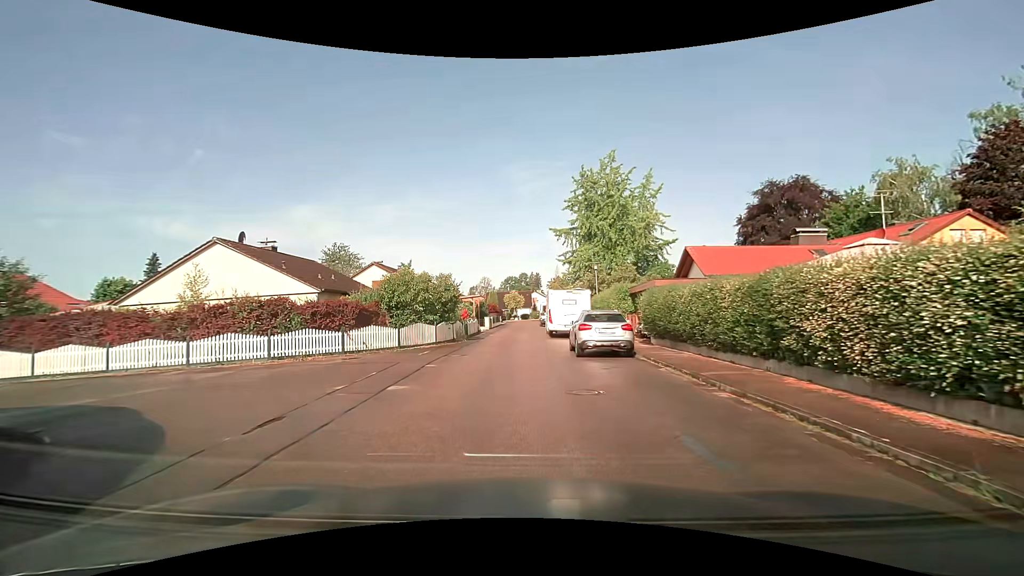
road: residential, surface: asphalt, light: Day
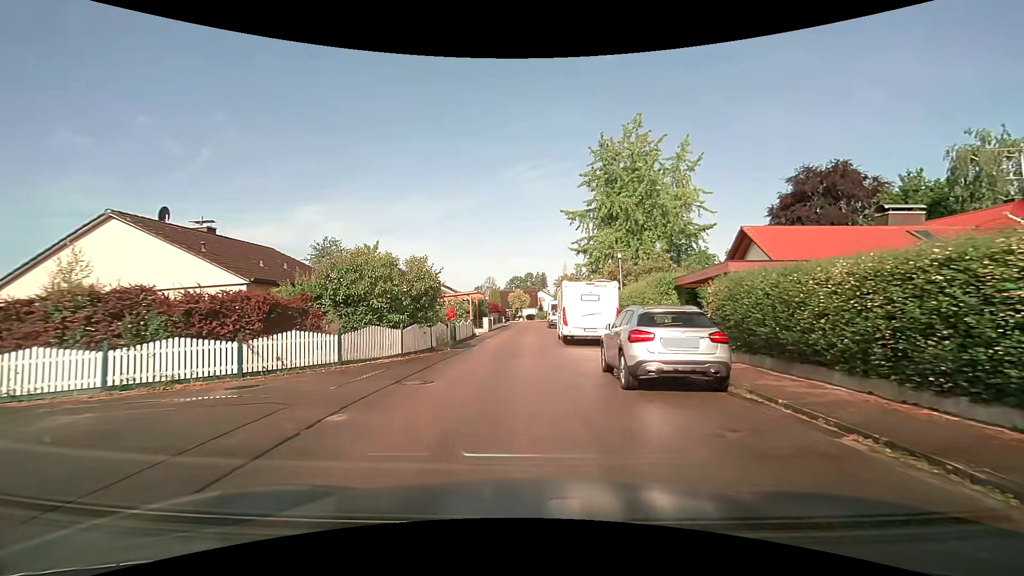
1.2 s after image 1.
(0.0, +7.0) m; 0°
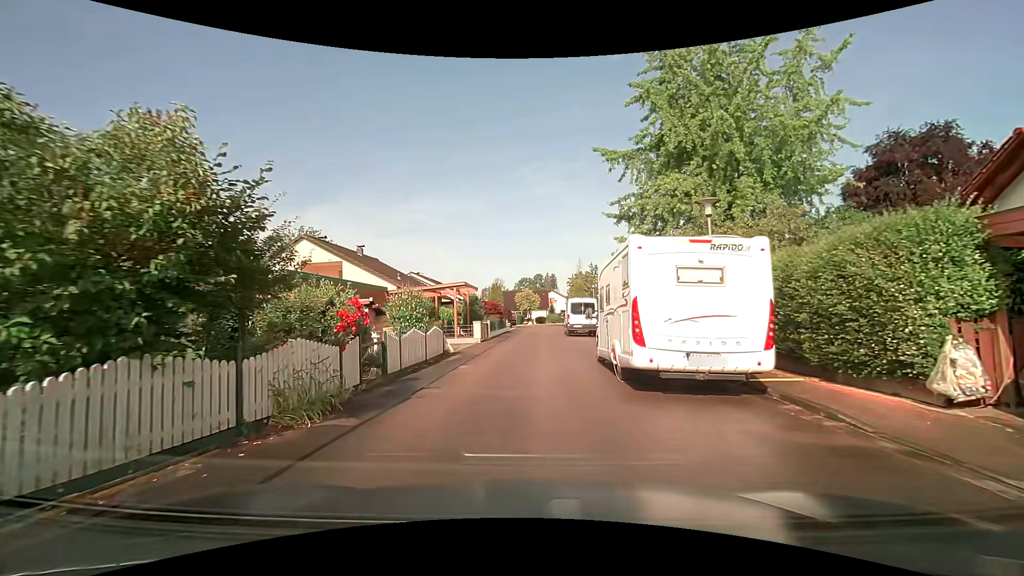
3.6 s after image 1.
(-0.1, +12.3) m; -2°
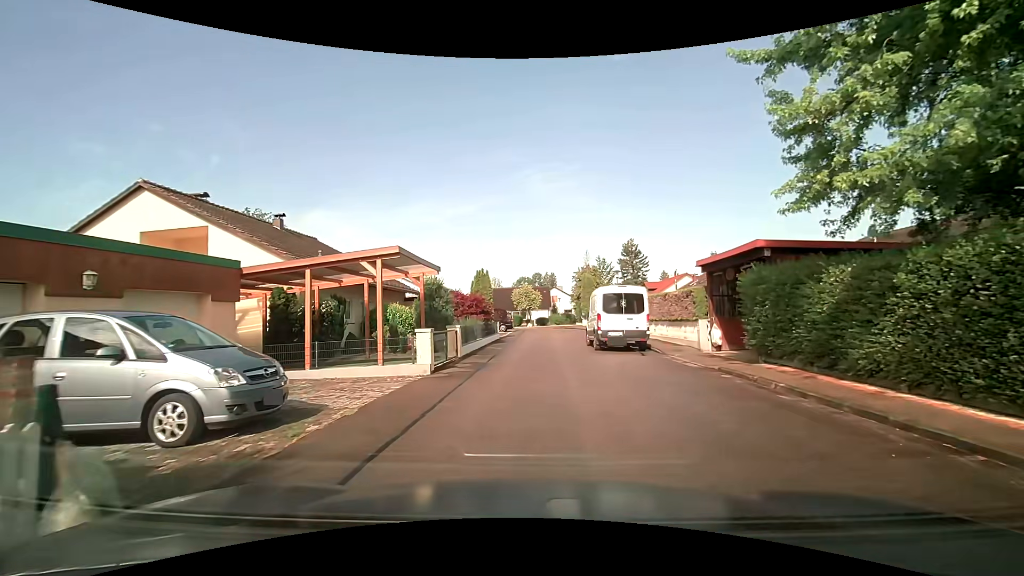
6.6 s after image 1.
(-0.1, +13.8) m; -1°
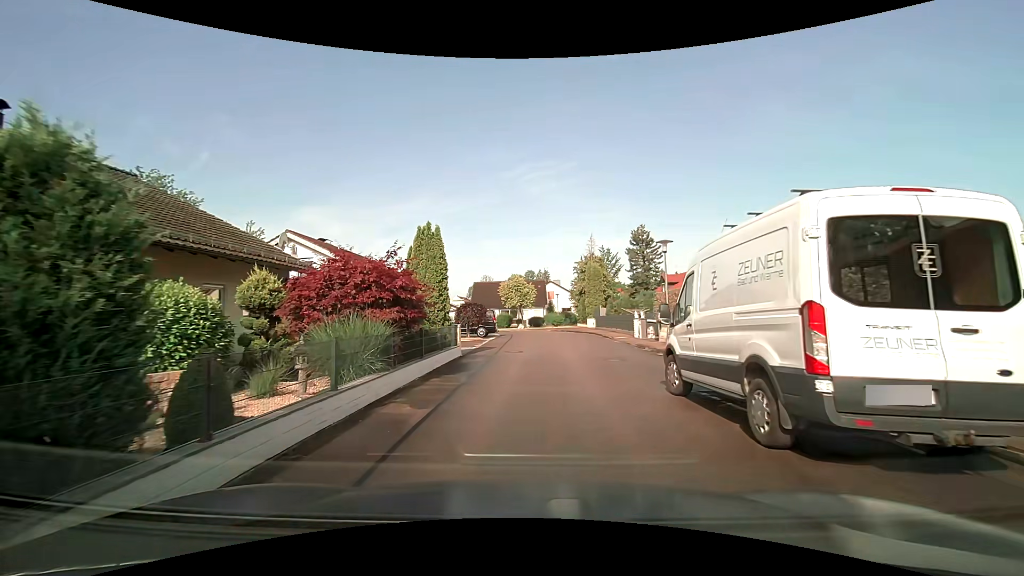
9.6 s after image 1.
(+0.3, +14.9) m; +2°
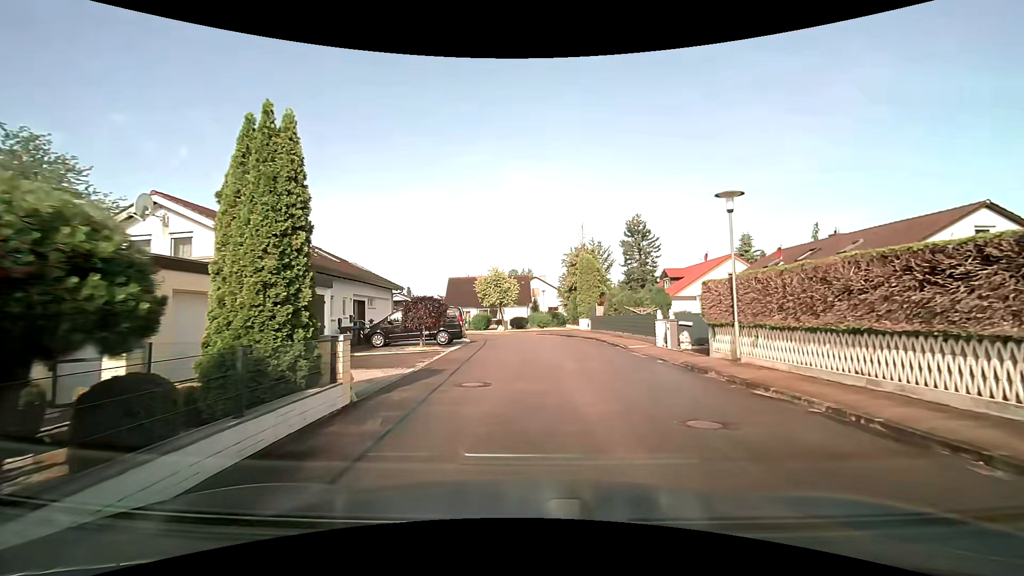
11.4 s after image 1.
(+0.1, +9.2) m; +1°
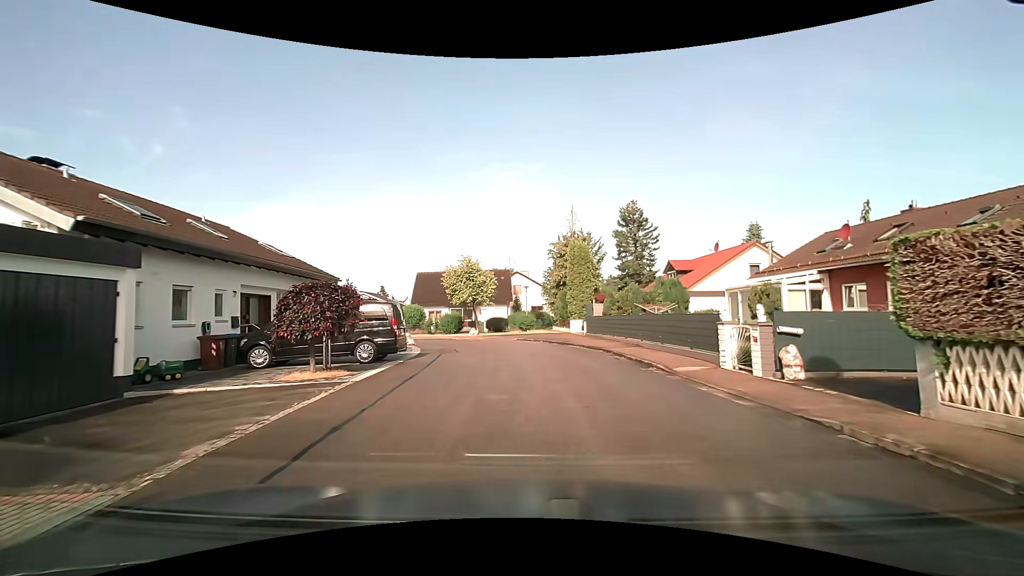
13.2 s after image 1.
(+0.2, +9.2) m; +2°
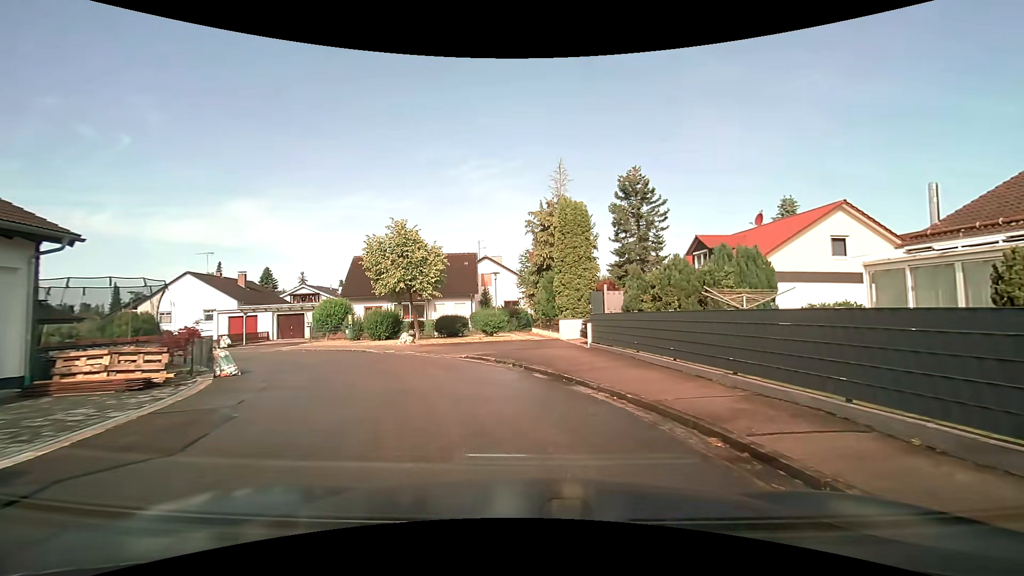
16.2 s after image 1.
(+0.5, +14.4) m; +3°
(-1, +10) (-5, +19) (-12, +26) (-21, +31) (-29, +36) (-39, +39) (-49, +39) (-59, +37) (-67, +31) (-69, +22) m
